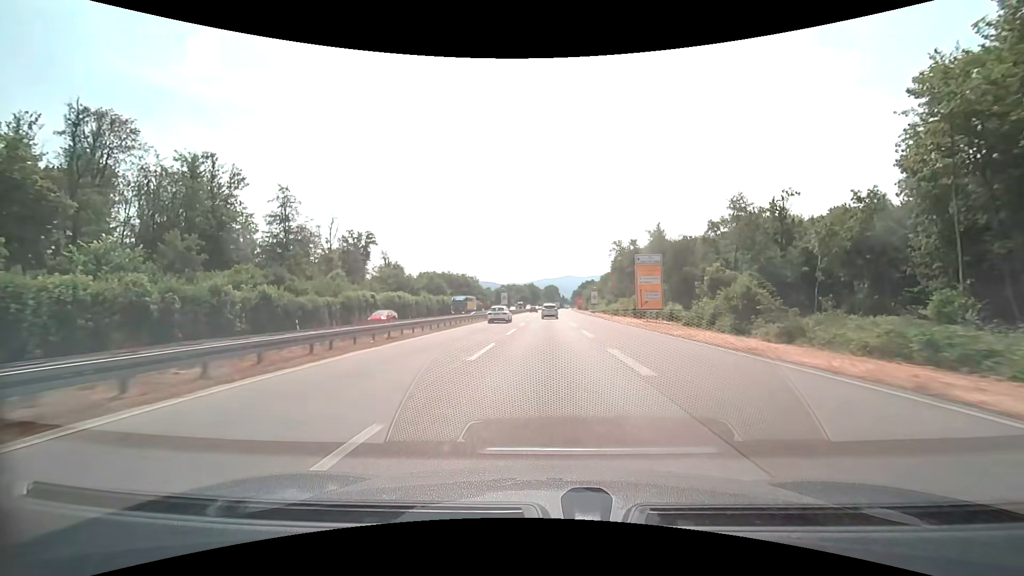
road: trunk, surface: asphalt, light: Day
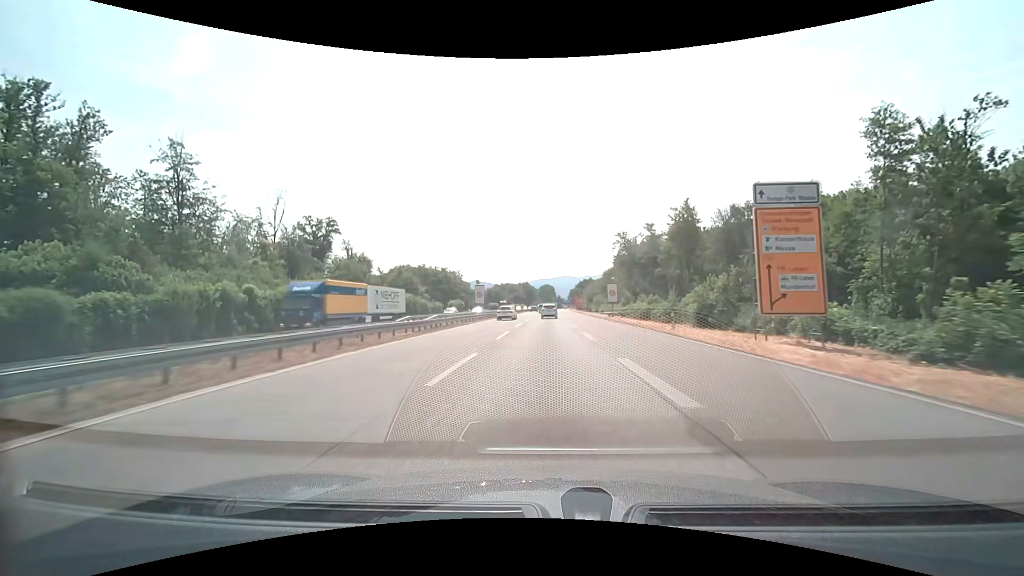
(+0.2, +27.1) m; +1°
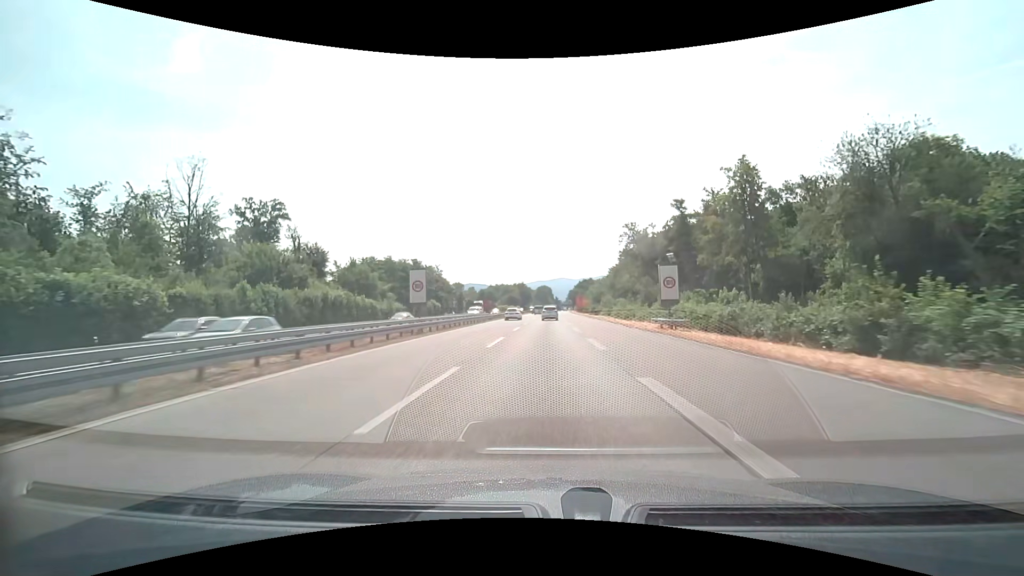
(+0.1, +27.1) m; 0°
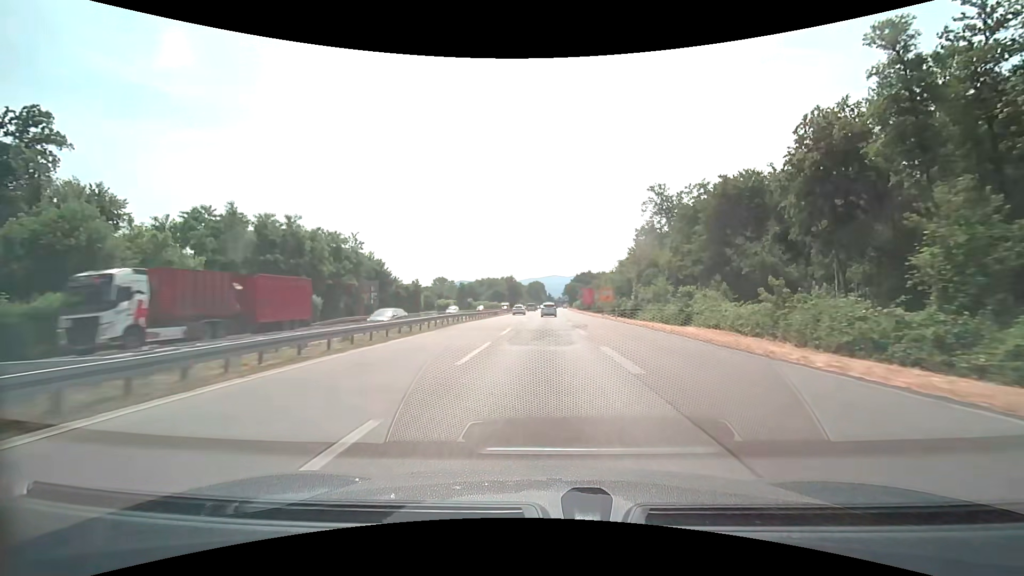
(+0.3, +53.7) m; +1°
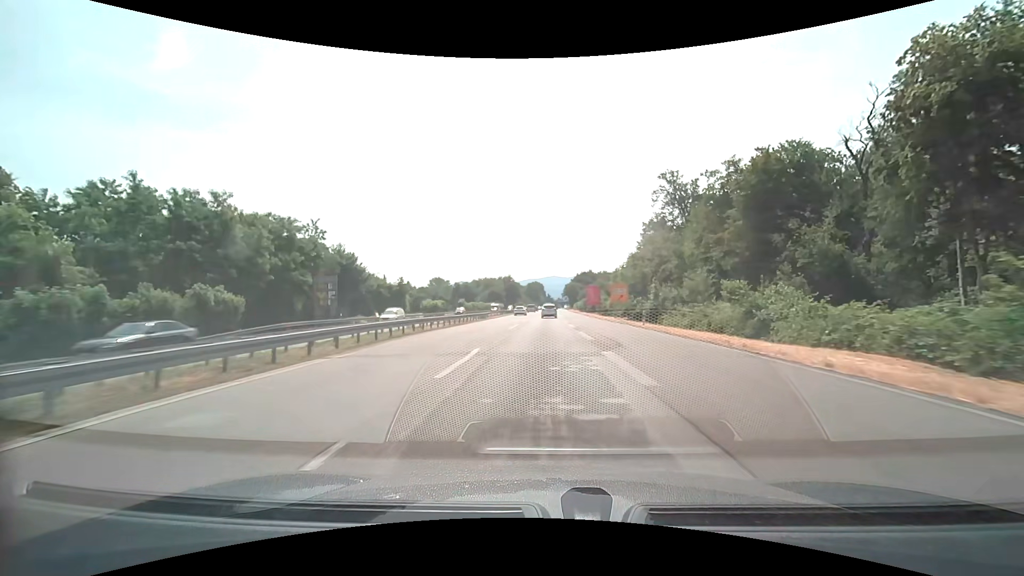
(0.0, +13.4) m; 0°
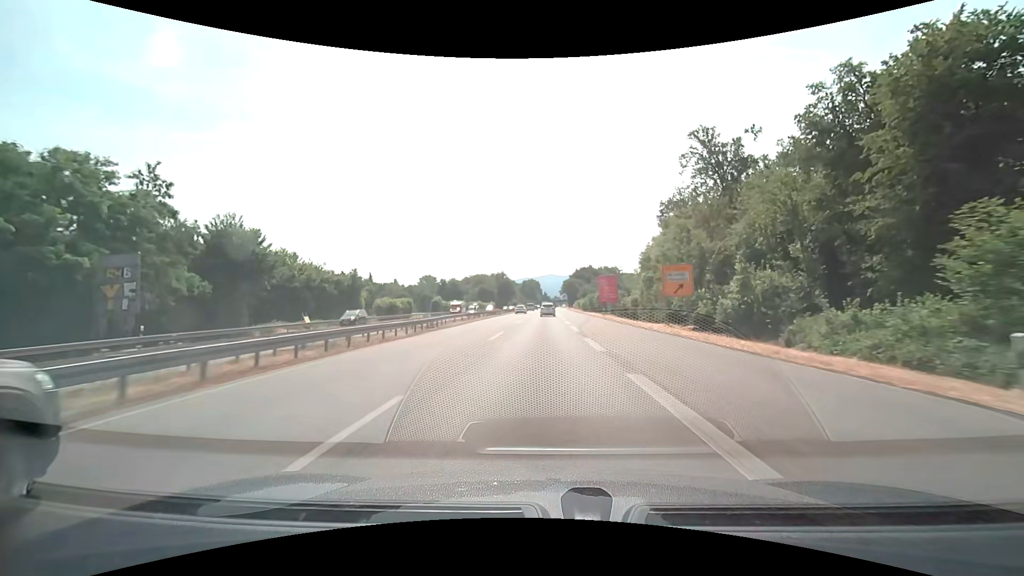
(0.0, +26.7) m; 0°
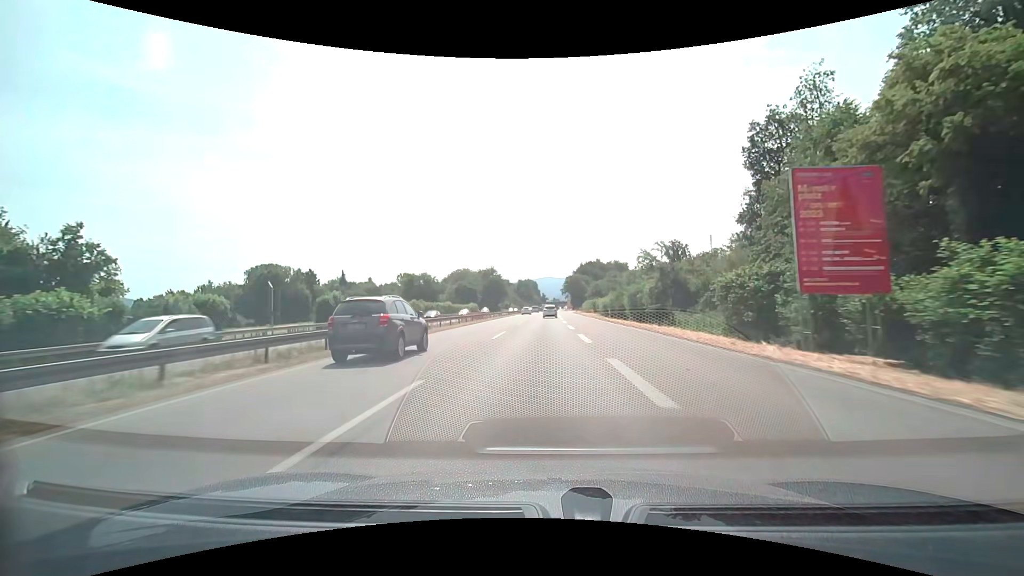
(+0.2, +54.1) m; 0°
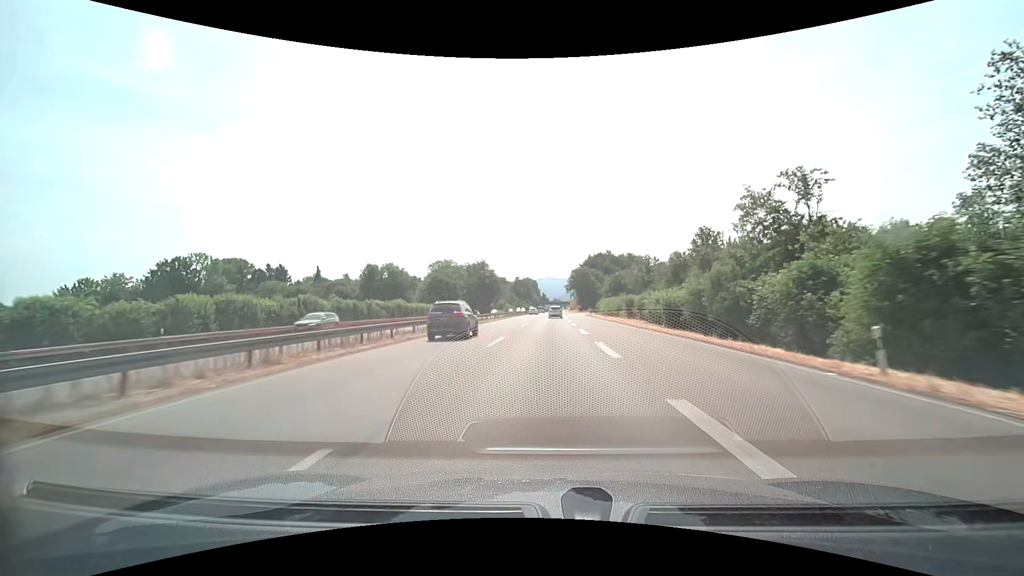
(-0.1, +41.5) m; 0°
